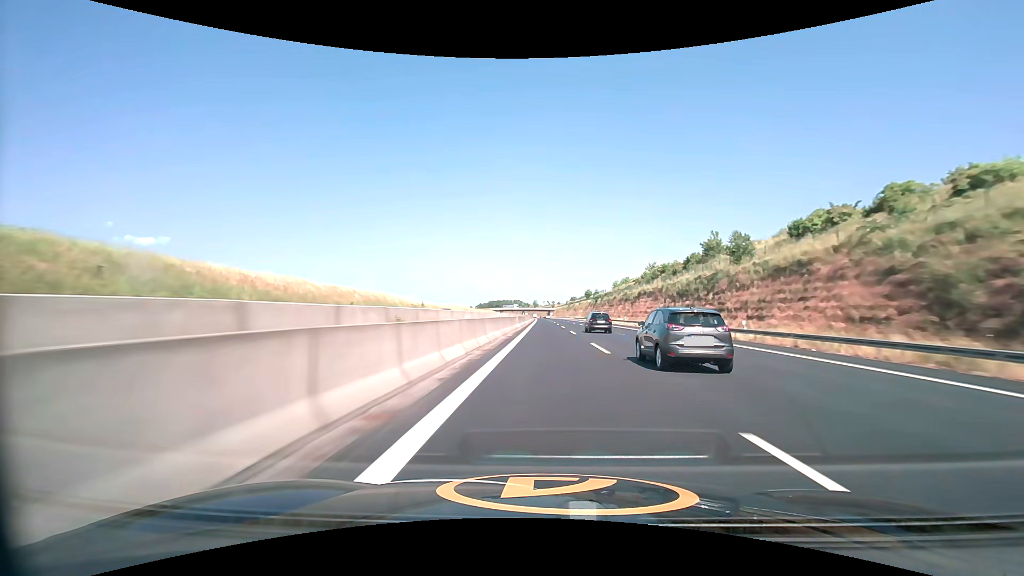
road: motorway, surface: asphalt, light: Day
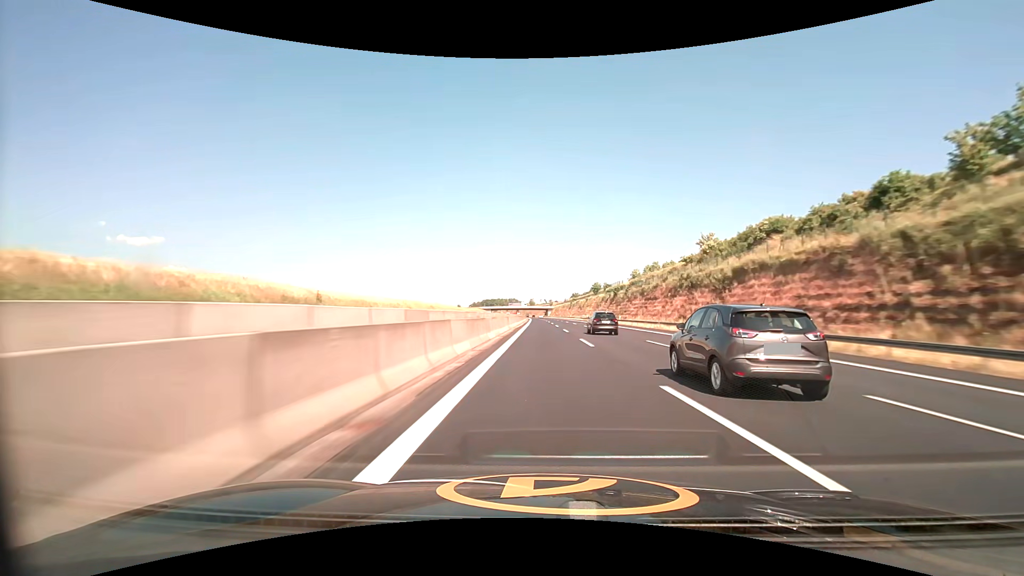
(+0.3, +50.2) m; +1°
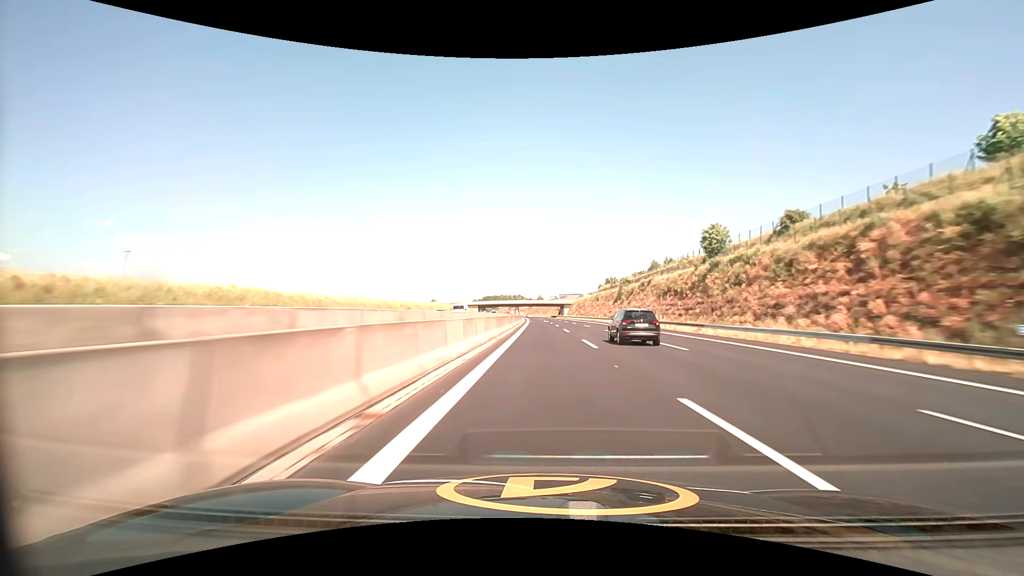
(-1.2, +126.8) m; -1°
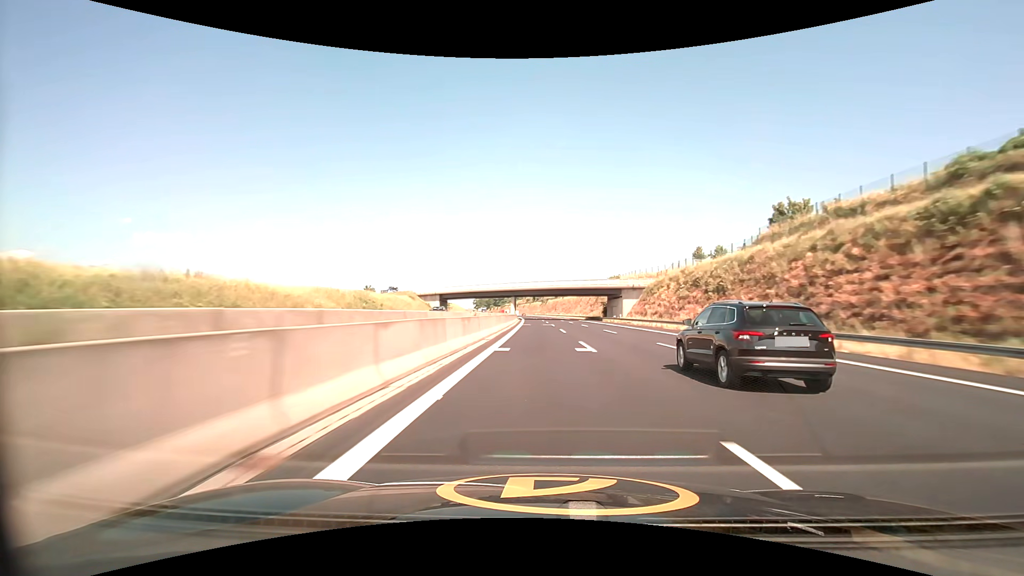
(-1.6, +127.8) m; -2°
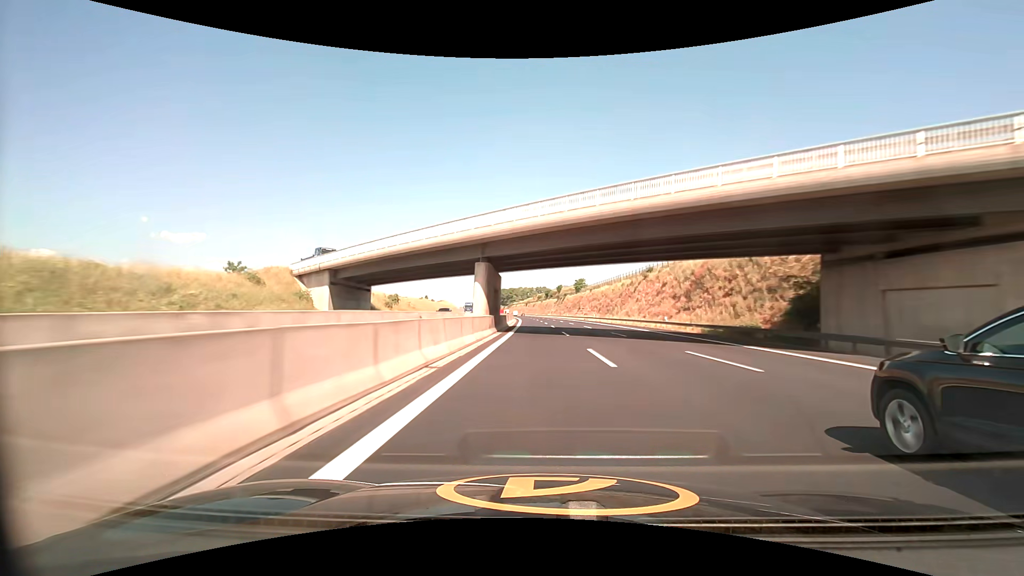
(-1.1, +75.9) m; -1°
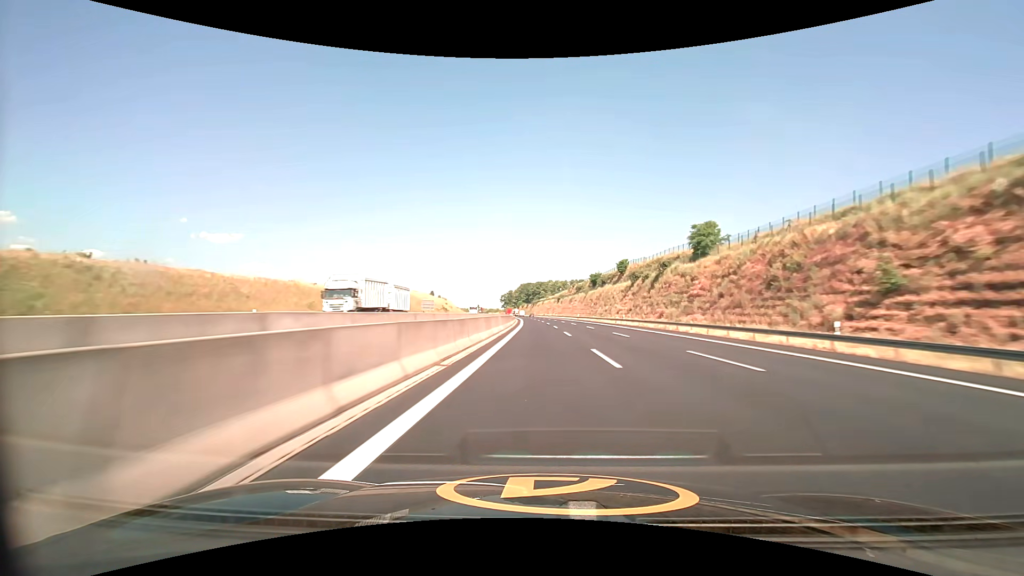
(-3.7, +124.9) m; -4°
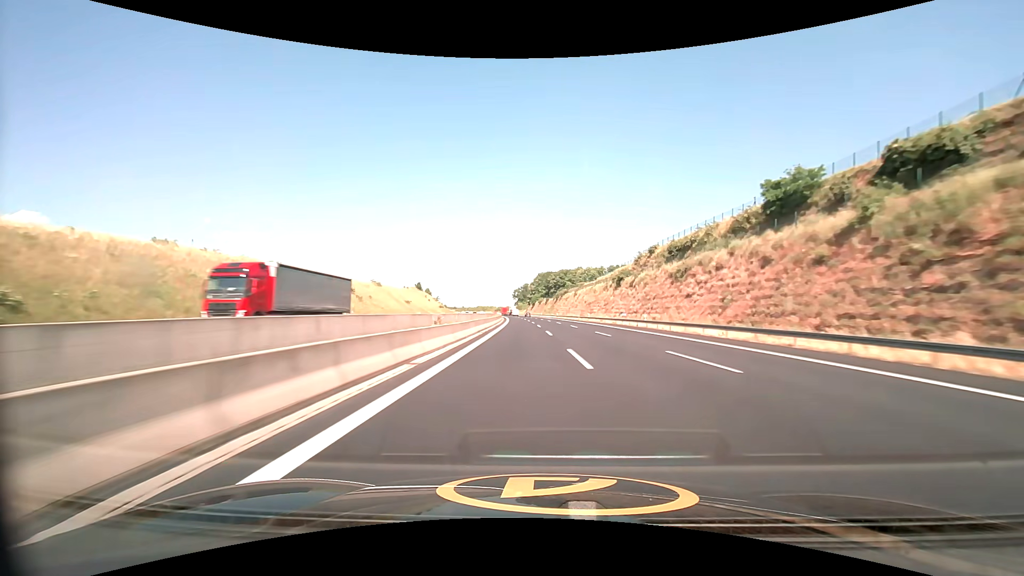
(-3.0, +125.8) m; -2°
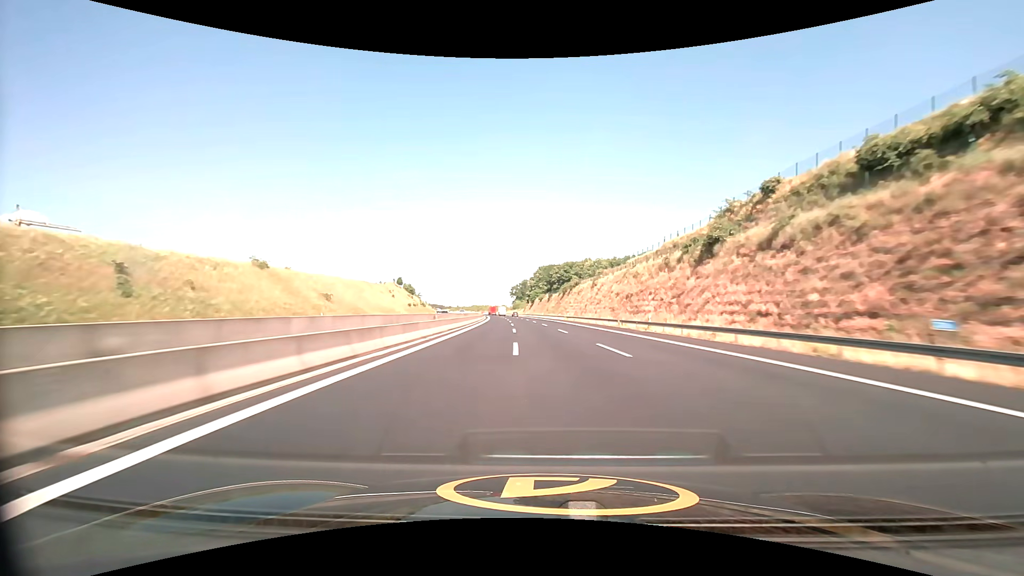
(-0.1, +50.2) m; 0°
(0, +10) (0, +20) (0, +30) (0, +40) (-1, +50) (-1, +60) (-1, +70) (-1, +80) (-2, +90) (-2, +100) m
